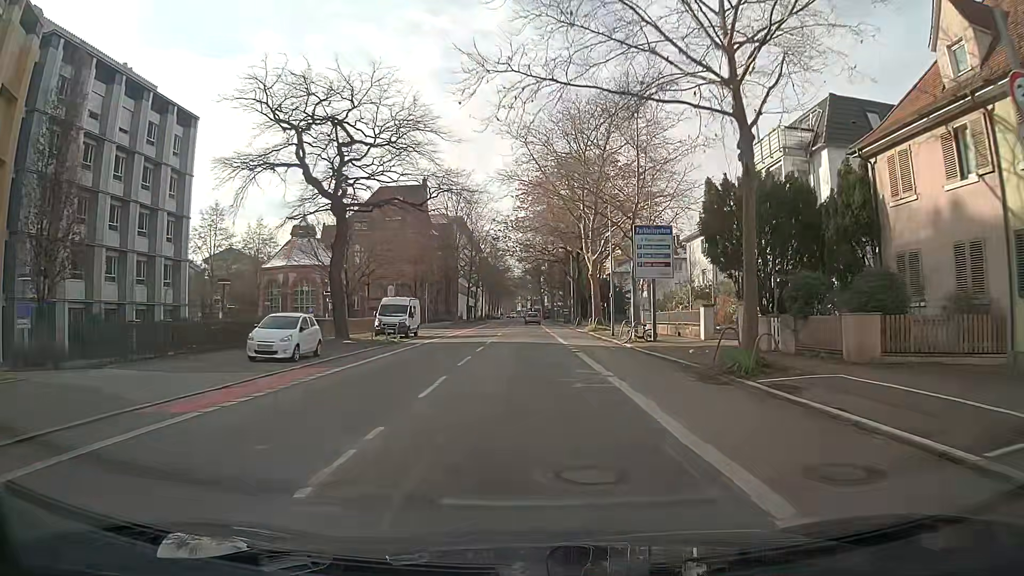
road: secondary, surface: asphalt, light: Day
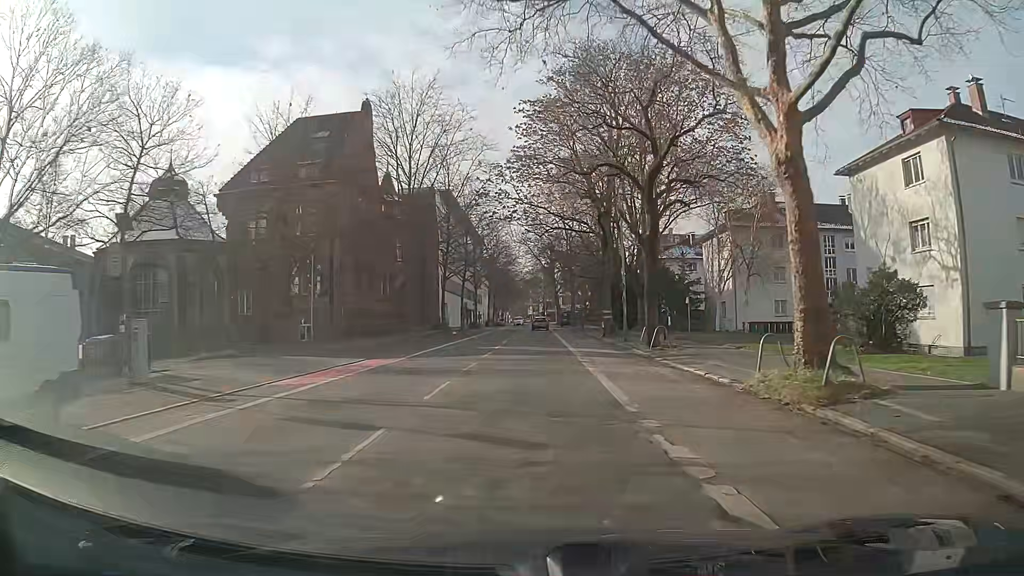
(-0.4, +35.9) m; -1°
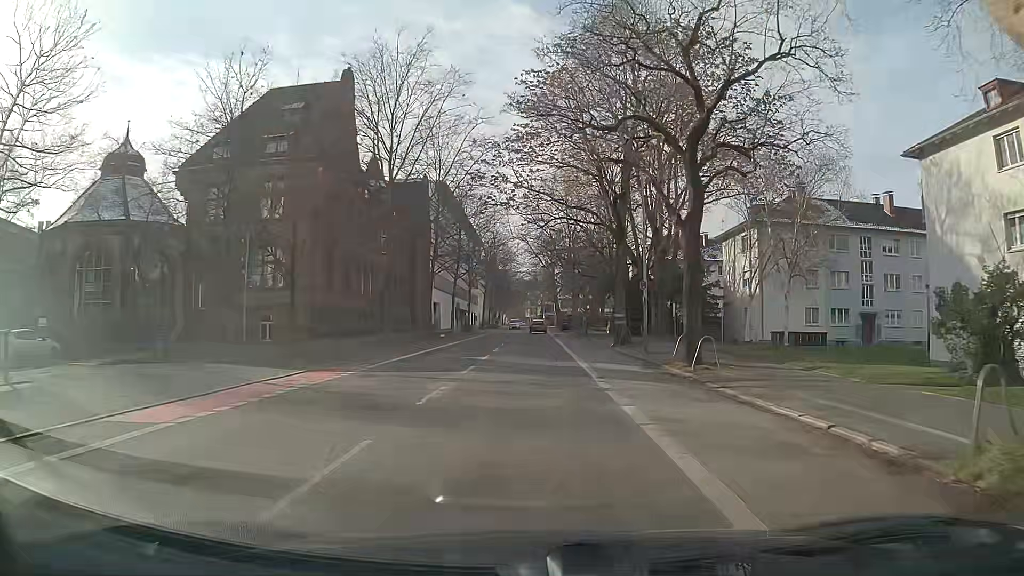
(0.0, +7.1) m; +1°
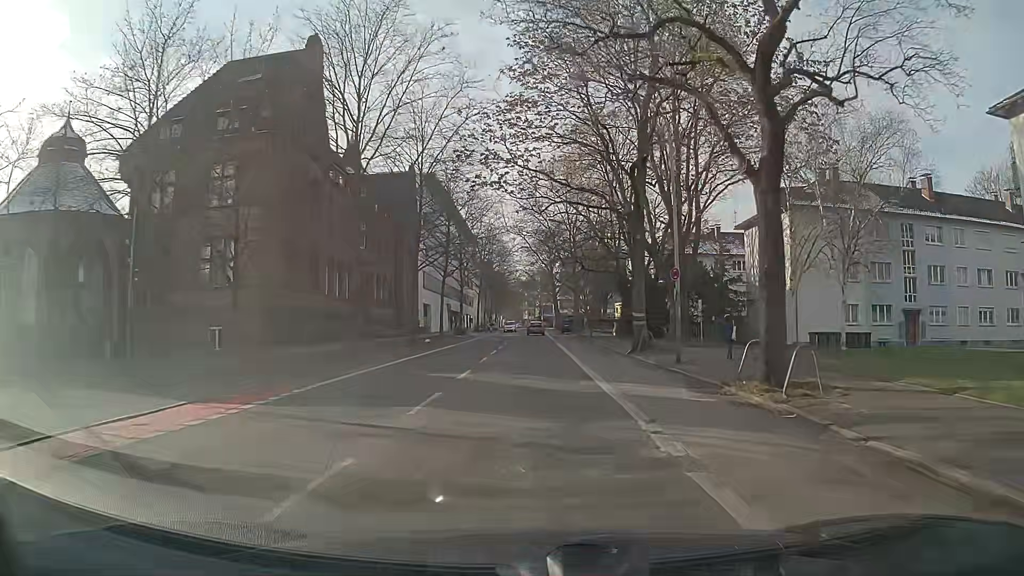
(0.0, +7.1) m; 0°
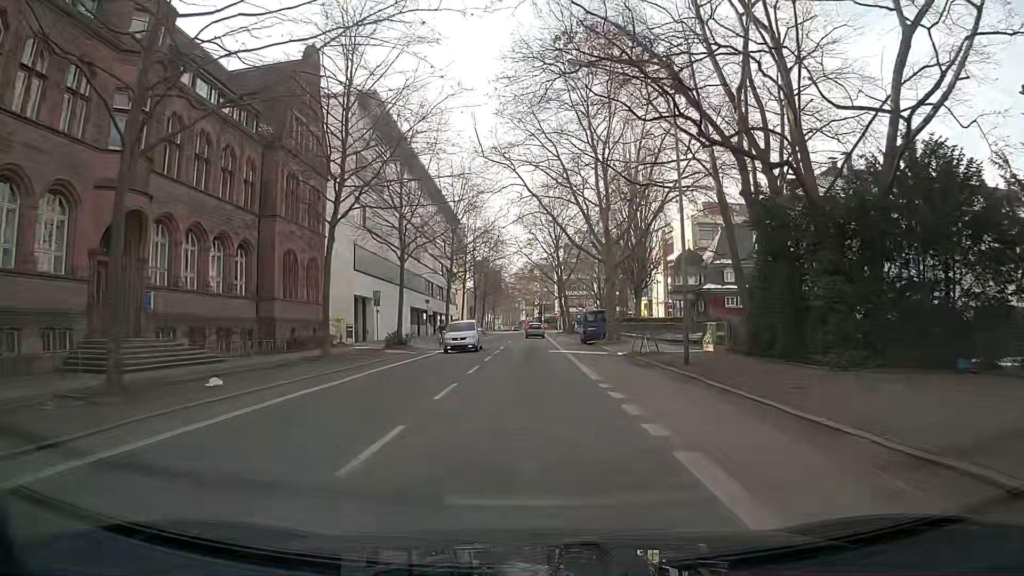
(-0.1, +35.2) m; -1°
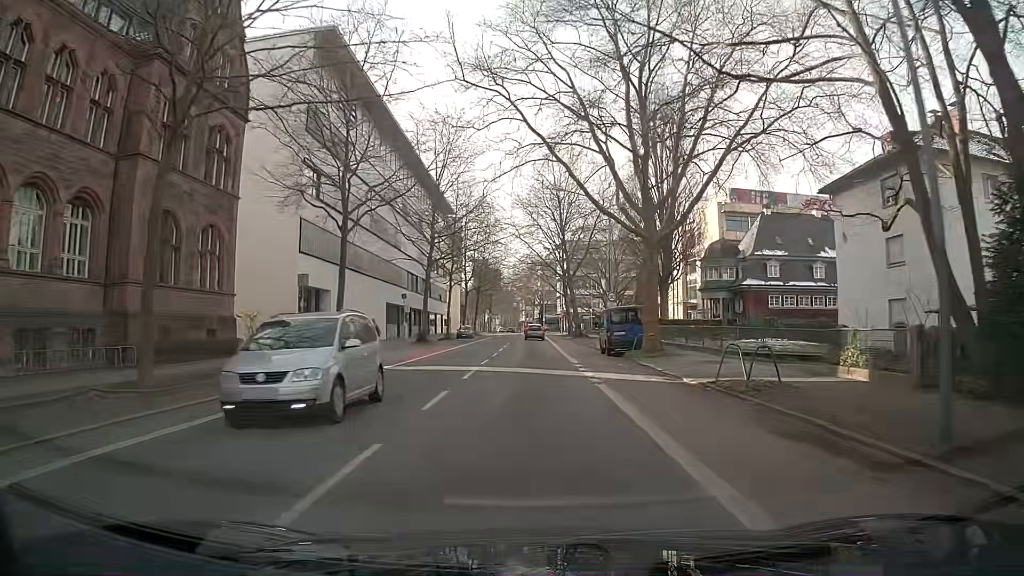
(0.0, +14.0) m; +1°
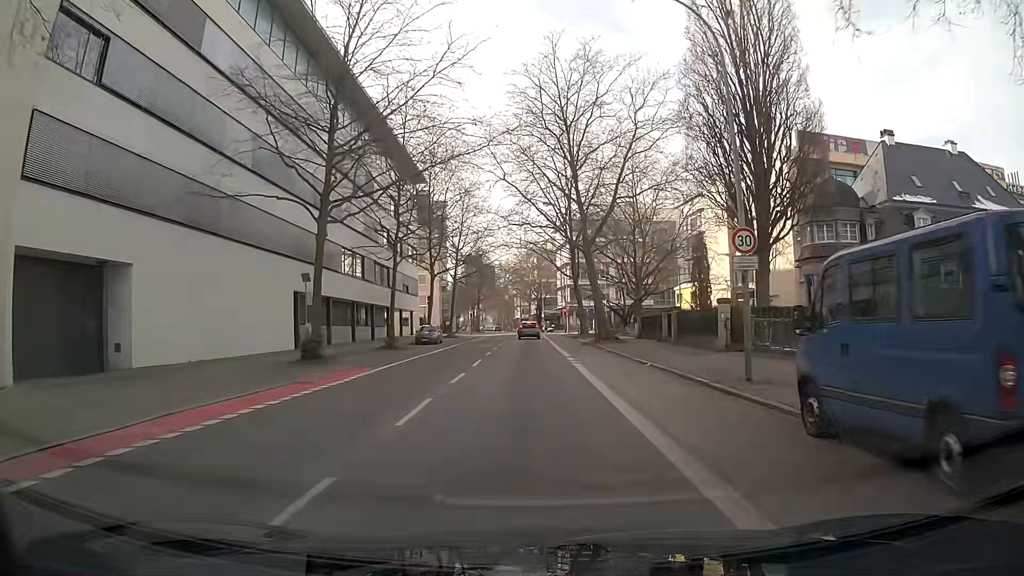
(0.0, +26.1) m; +1°
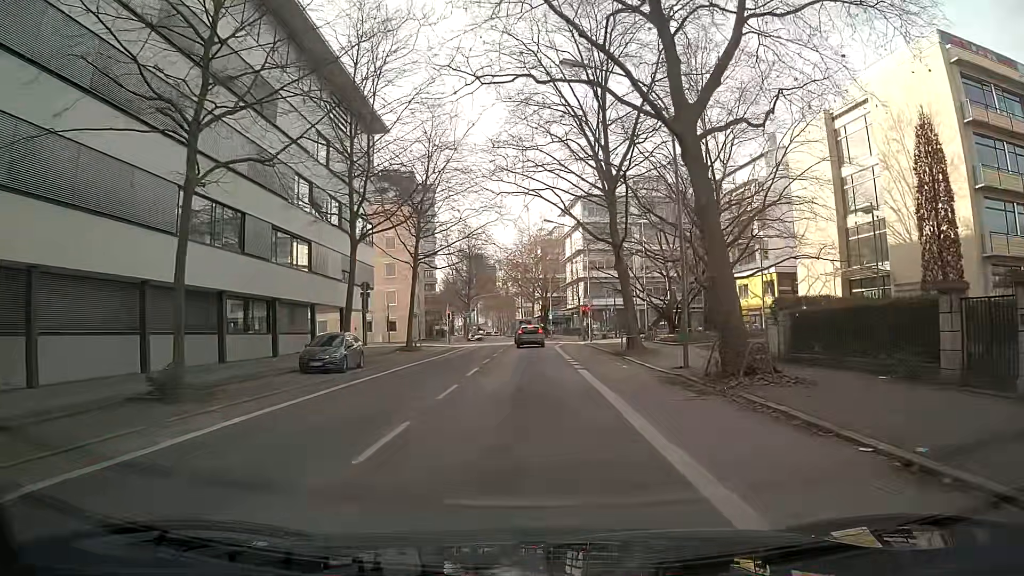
(-0.1, +26.9) m; -1°
(0, +10) (0, +20) (0, +30) (0, +40) (+1, +50) (+1, +60) (+1, +70) (0, +80) (-1, +90) (-2, +100) m
